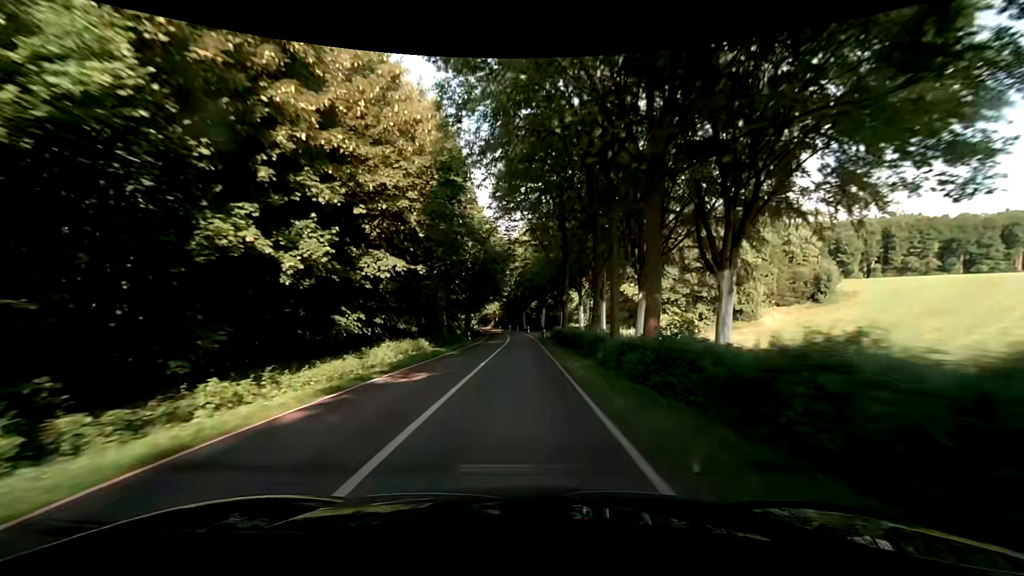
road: secondary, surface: asphalt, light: Day
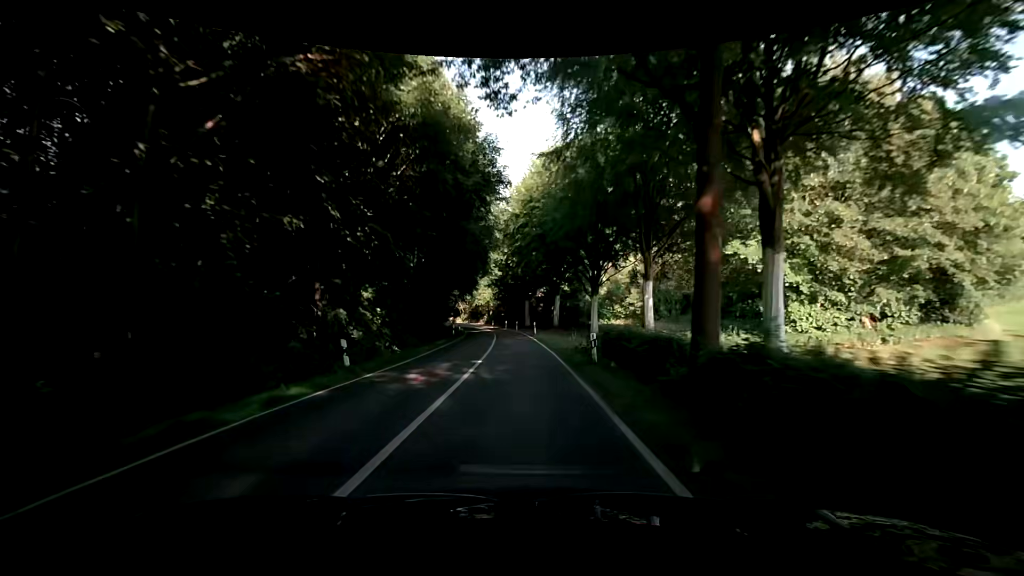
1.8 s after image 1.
(0.0, +32.8) m; 0°
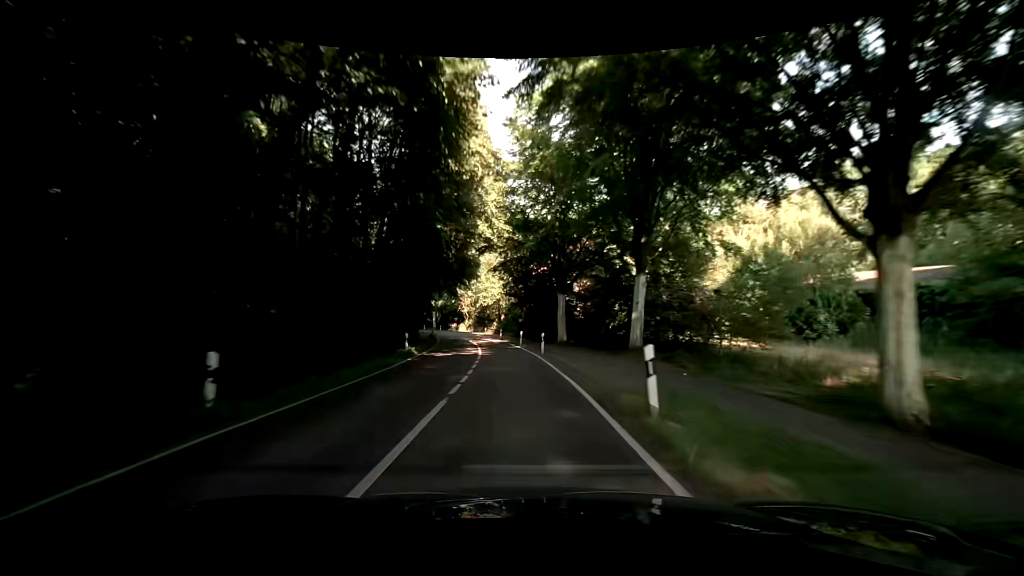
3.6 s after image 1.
(-0.7, +34.1) m; -3°
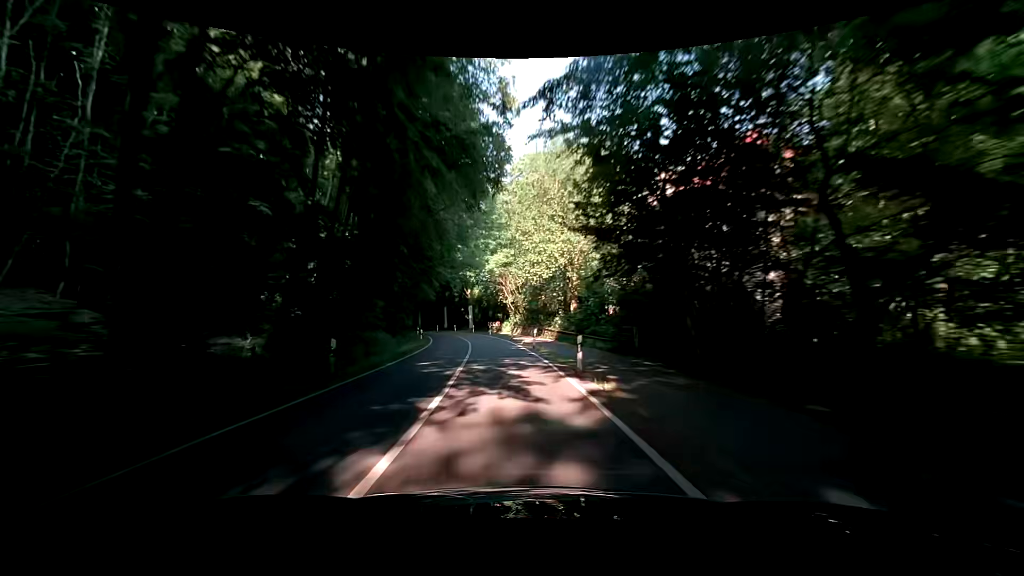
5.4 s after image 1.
(-1.8, +36.0) m; -7°
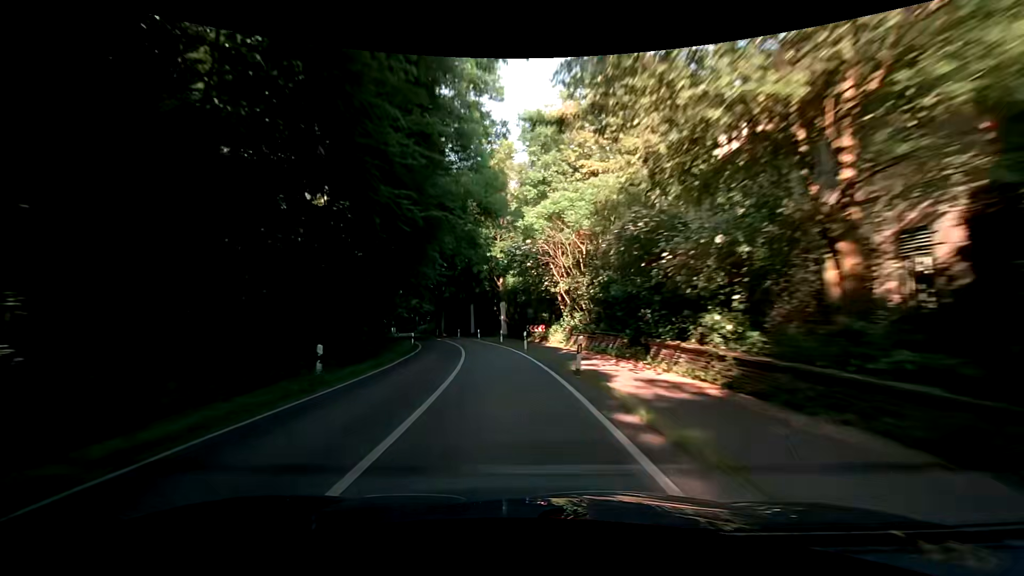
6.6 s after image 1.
(-1.1, +24.9) m; -5°
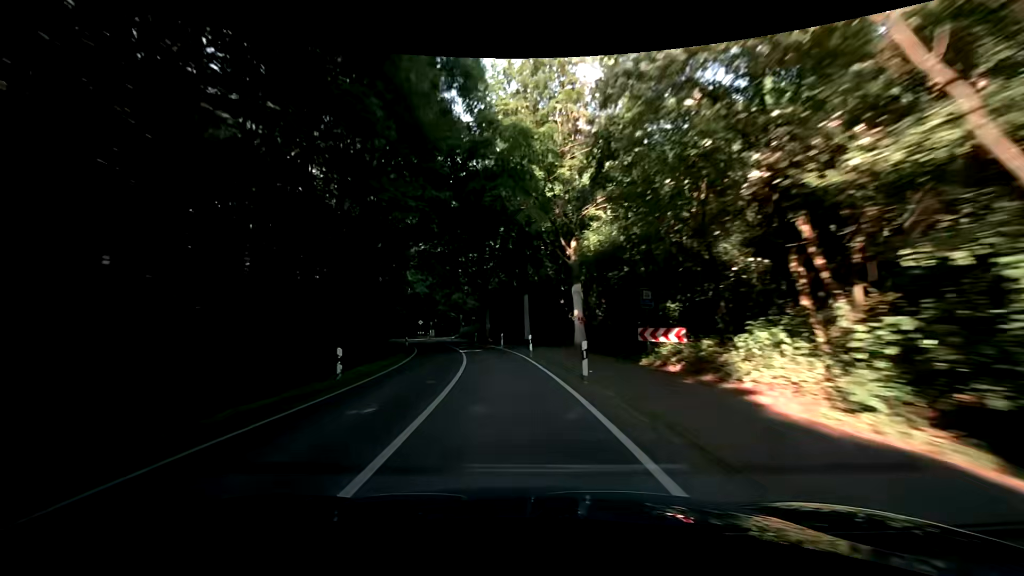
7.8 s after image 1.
(-1.4, +25.7) m; -7°
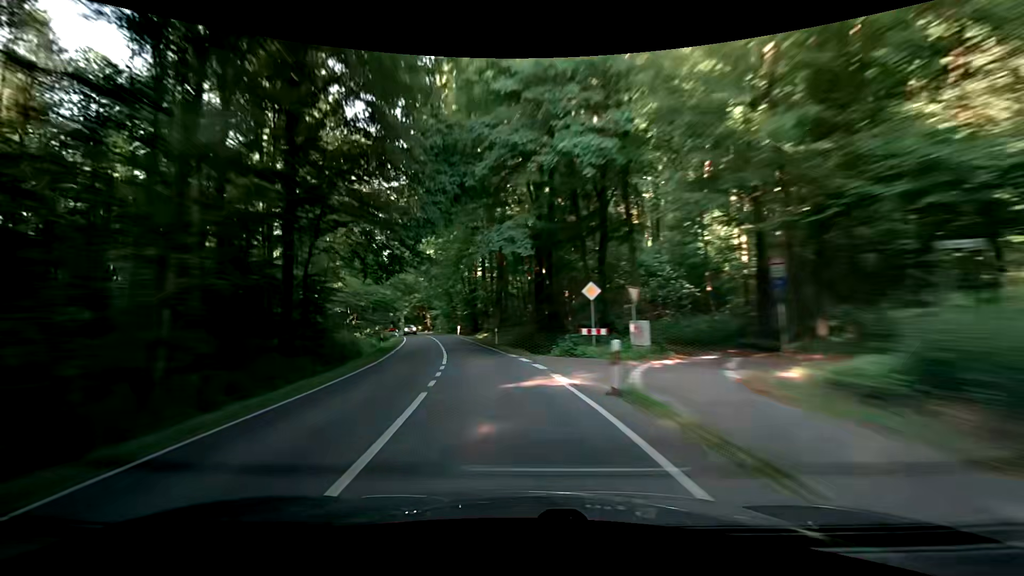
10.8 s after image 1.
(-12.0, +63.9) m; -22°
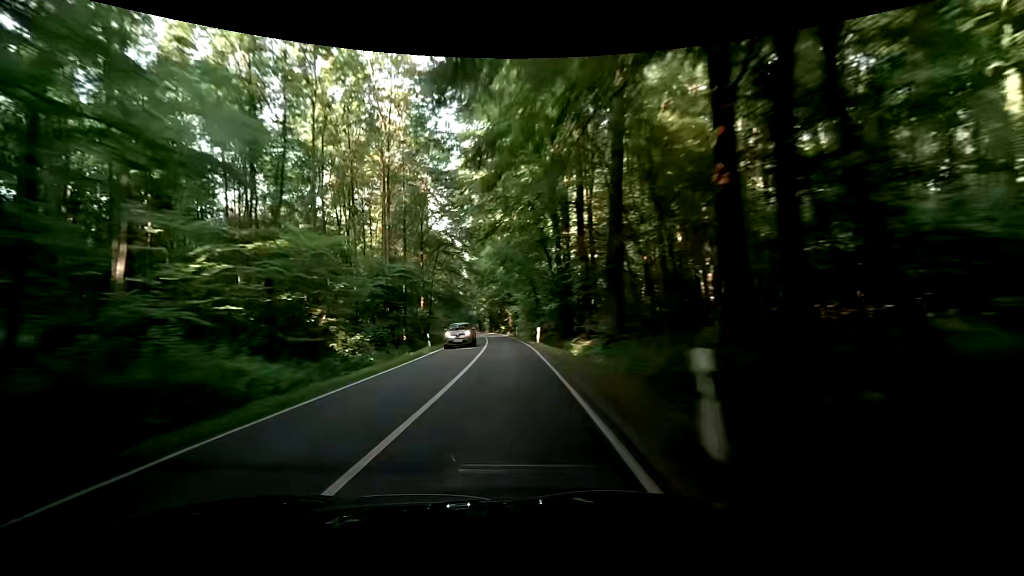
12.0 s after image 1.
(-2.3, +26.0) m; -10°
(0, +10) (-1, +20) (-2, +30) (-3, +40) (-4, +50) (-5, +60) (-6, +70) (-8, +80) (-10, +89) (-11, +99) m
